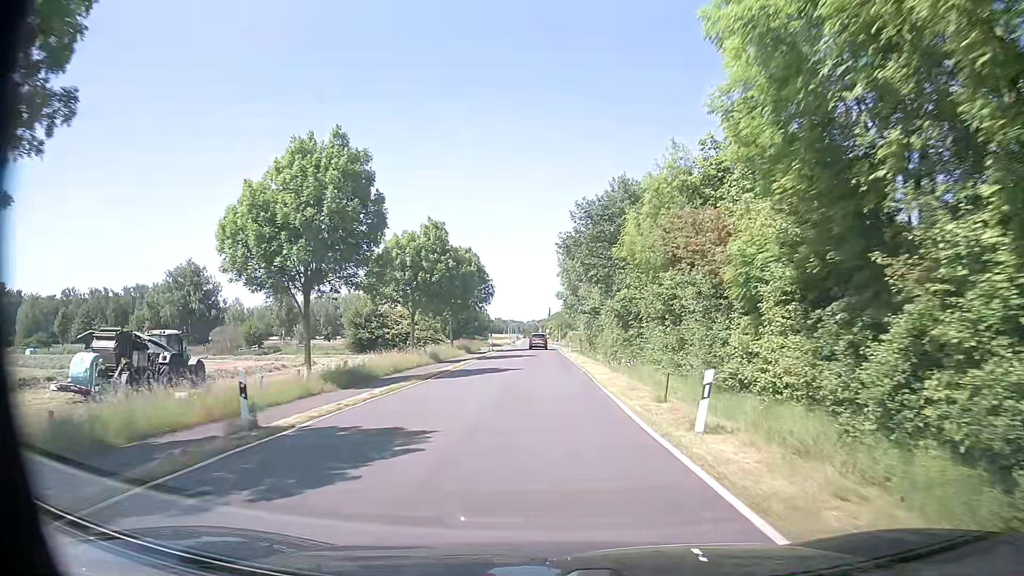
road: secondary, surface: asphalt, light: Day
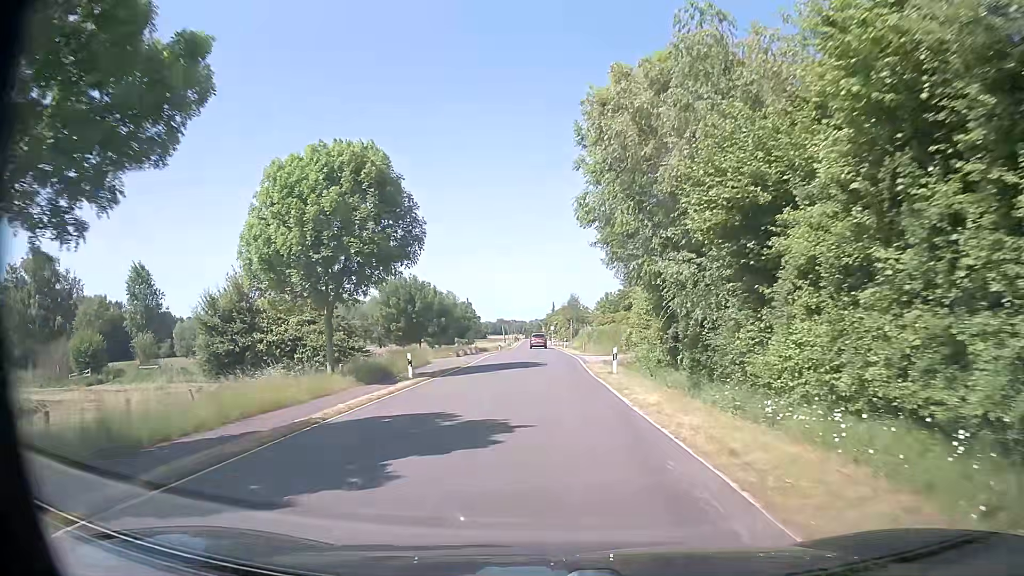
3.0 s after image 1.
(-0.1, +38.0) m; 0°
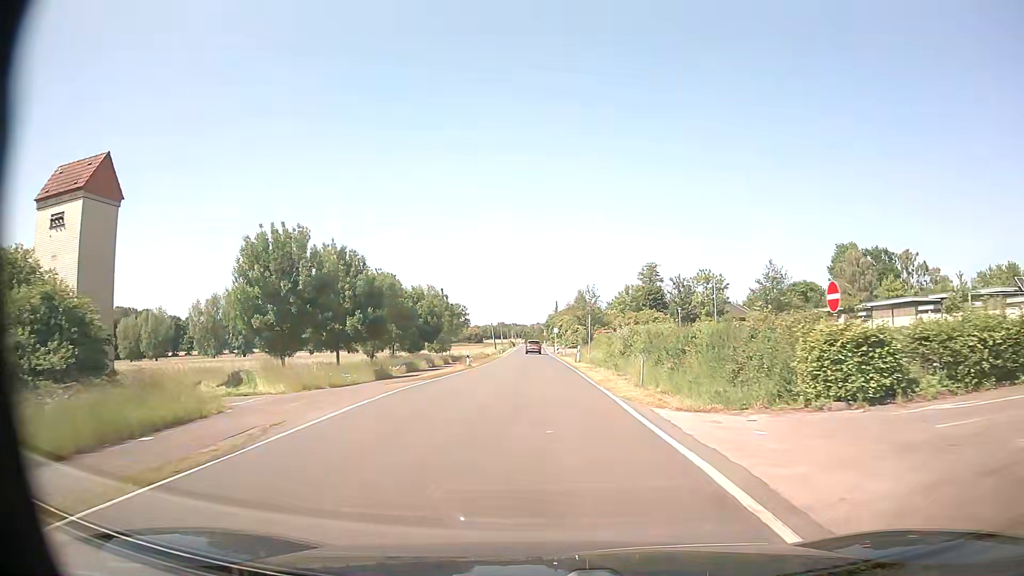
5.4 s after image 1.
(-0.4, +30.4) m; -1°
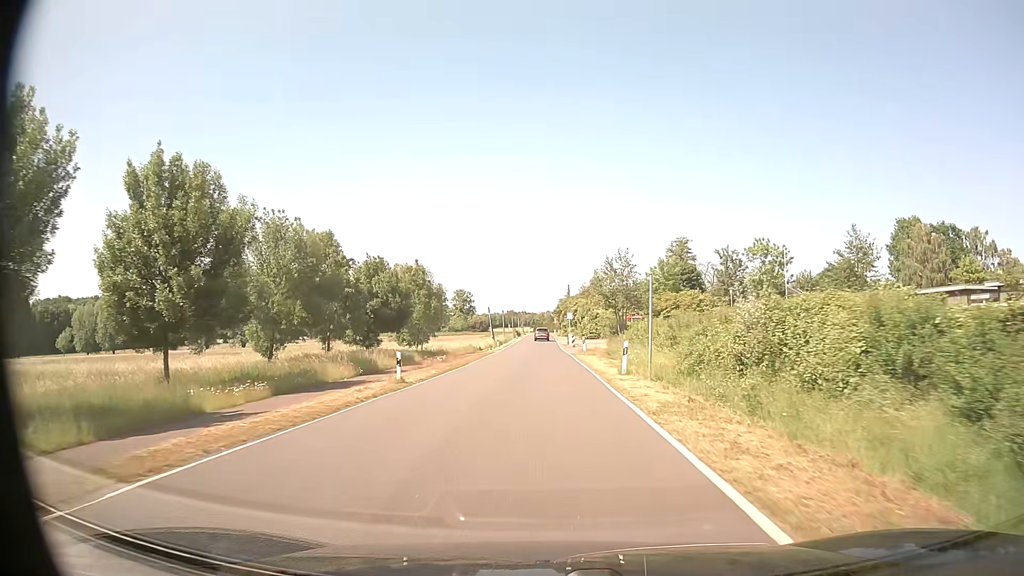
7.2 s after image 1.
(-0.1, +22.8) m; -1°
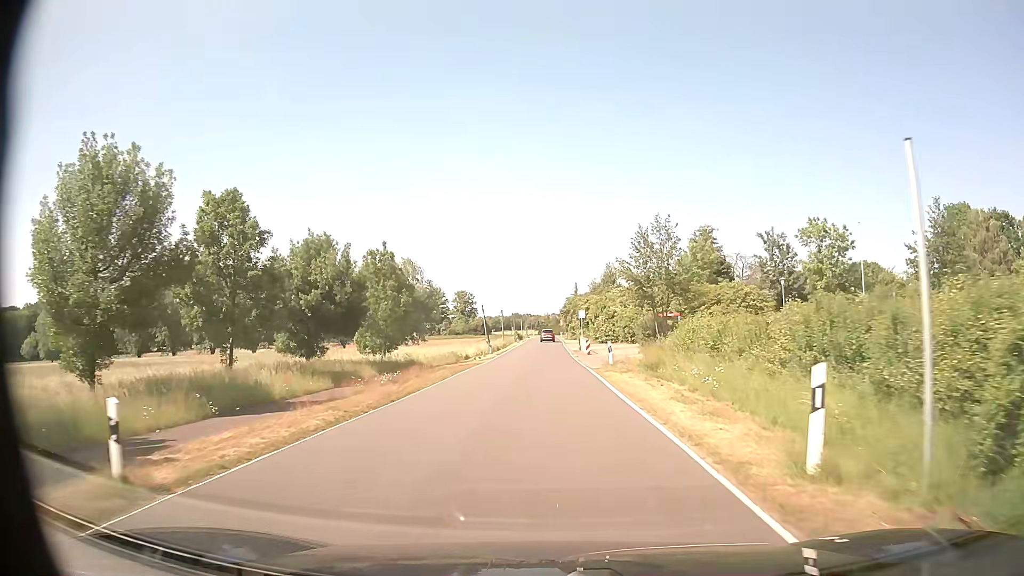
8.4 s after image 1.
(-0.1, +15.3) m; 0°
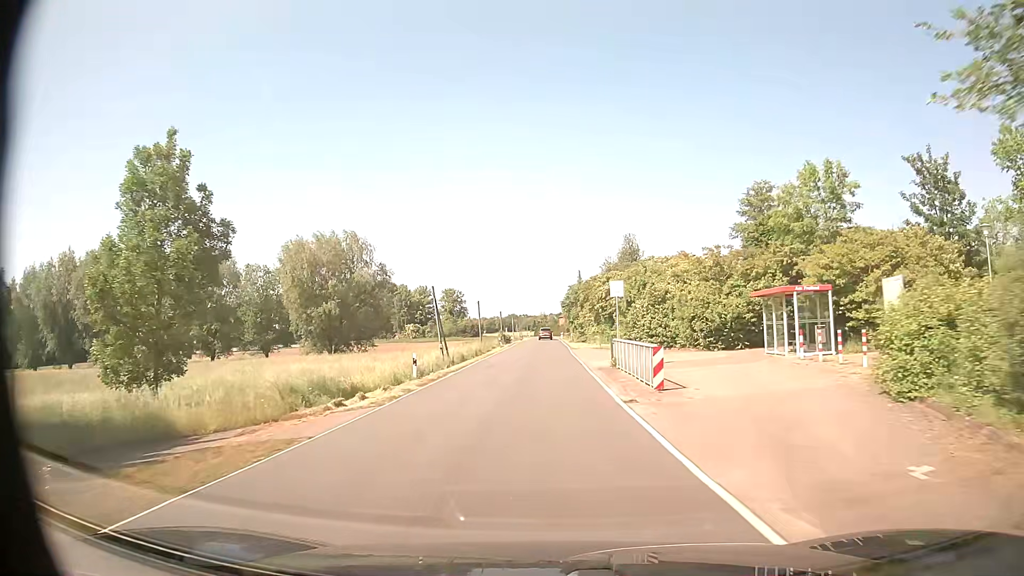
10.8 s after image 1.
(0.0, +30.7) m; 0°
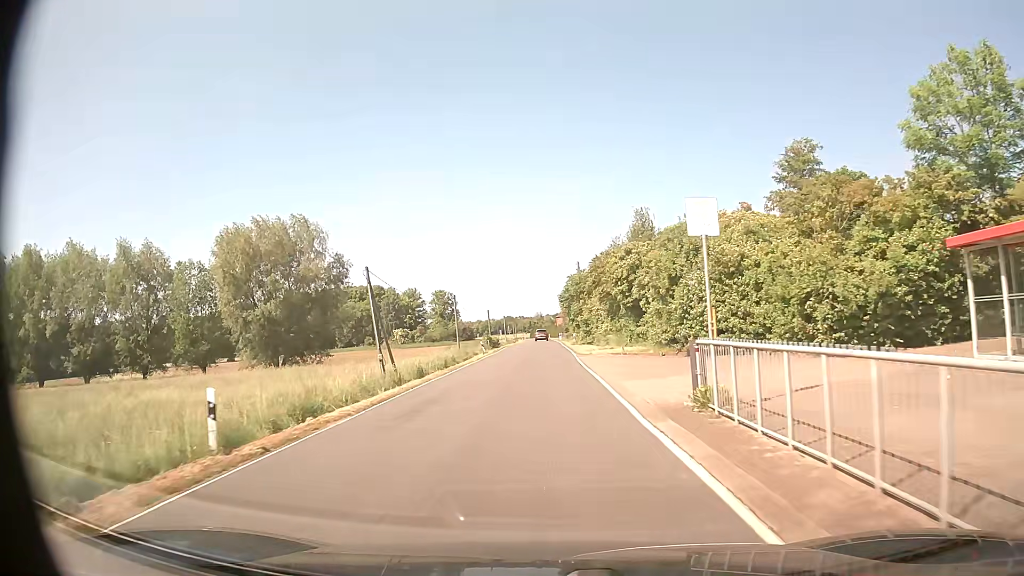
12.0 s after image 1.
(0.0, +15.3) m; 0°
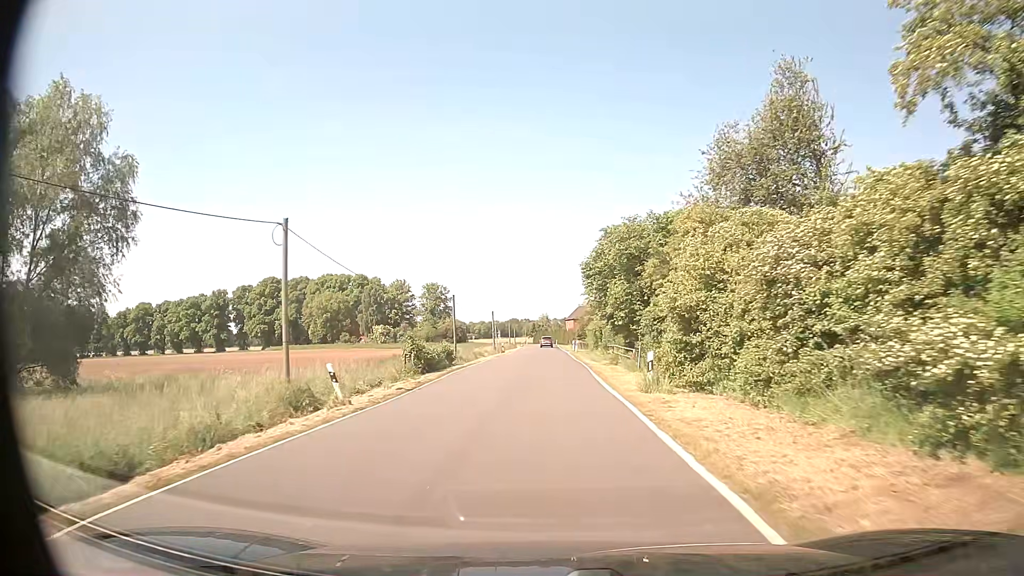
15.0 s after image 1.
(-0.2, +37.9) m; -1°
(0, +10) (0, +20) (0, +30) (0, +40) (+1, +50) (+1, +60) (+1, +70) (+1, +80) (+1, +90) (+1, +100) m
